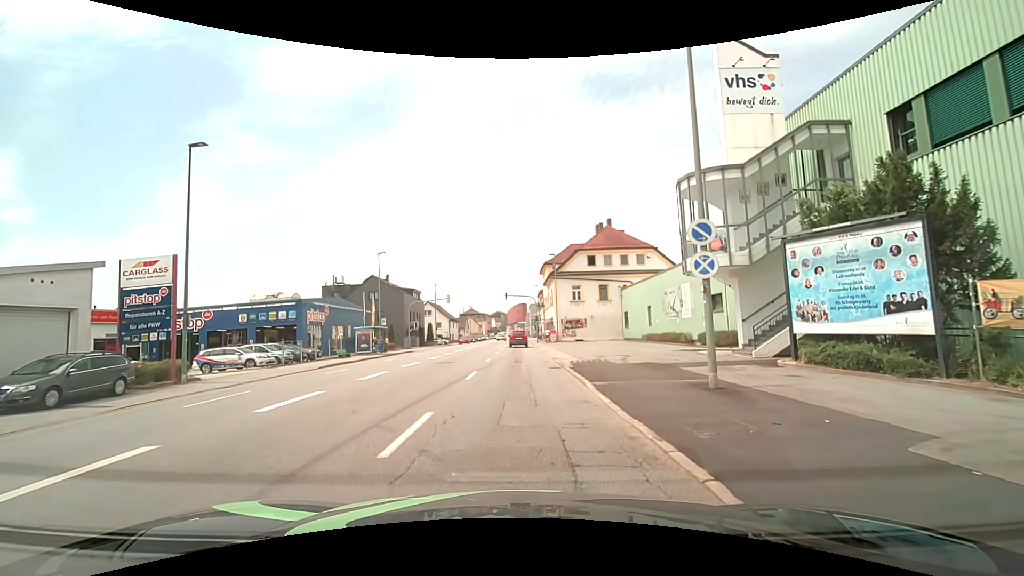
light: Day
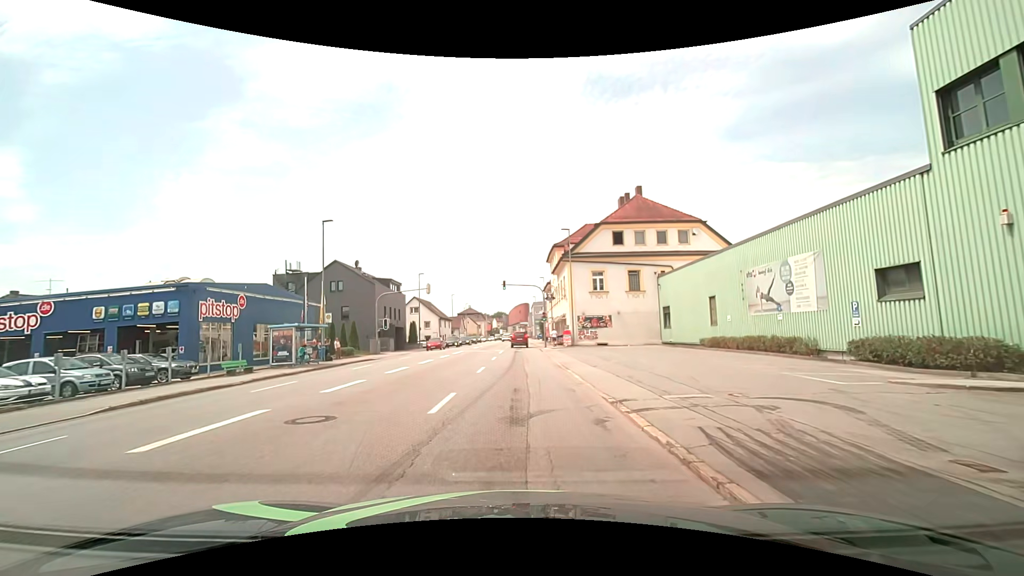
(+0.1, +15.3) m; 0°
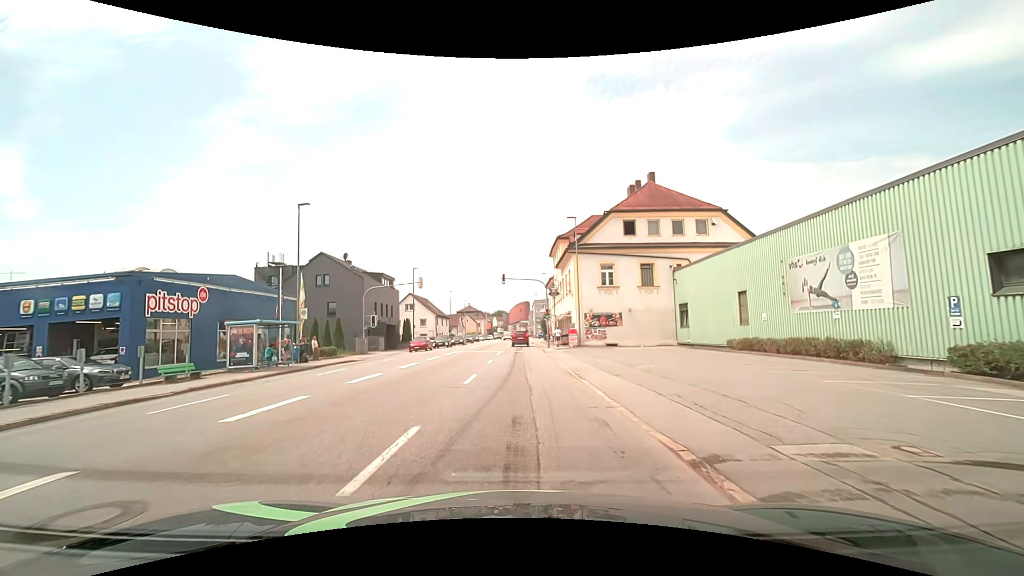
(0.0, +4.3) m; -1°
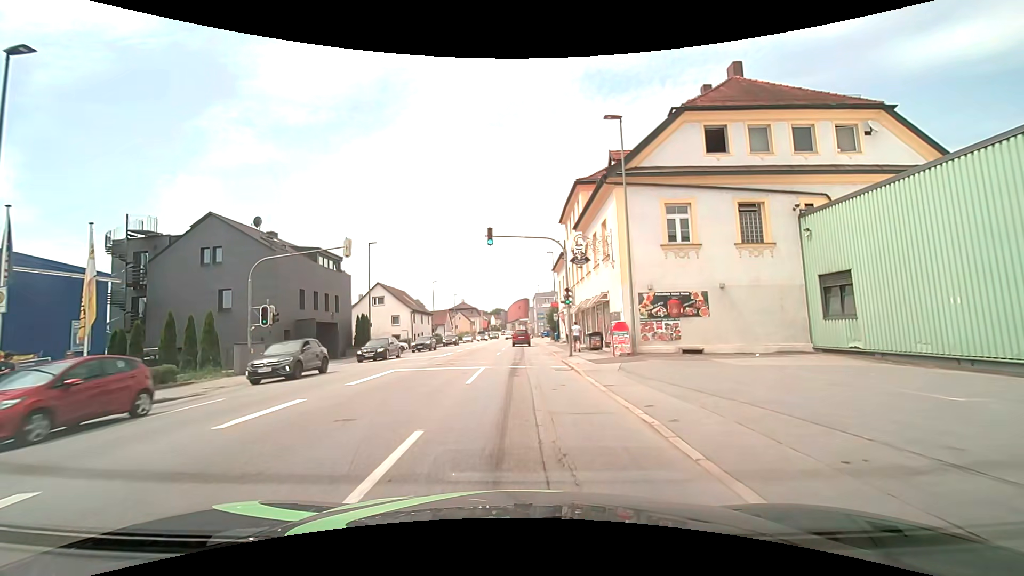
(+0.2, +18.6) m; +1°
(0, +10) (0, +20) (0, +30) (0, +40) (0, +50) (0, +60) (0, +70) (0, +80) (0, +90) (0, +100) m
